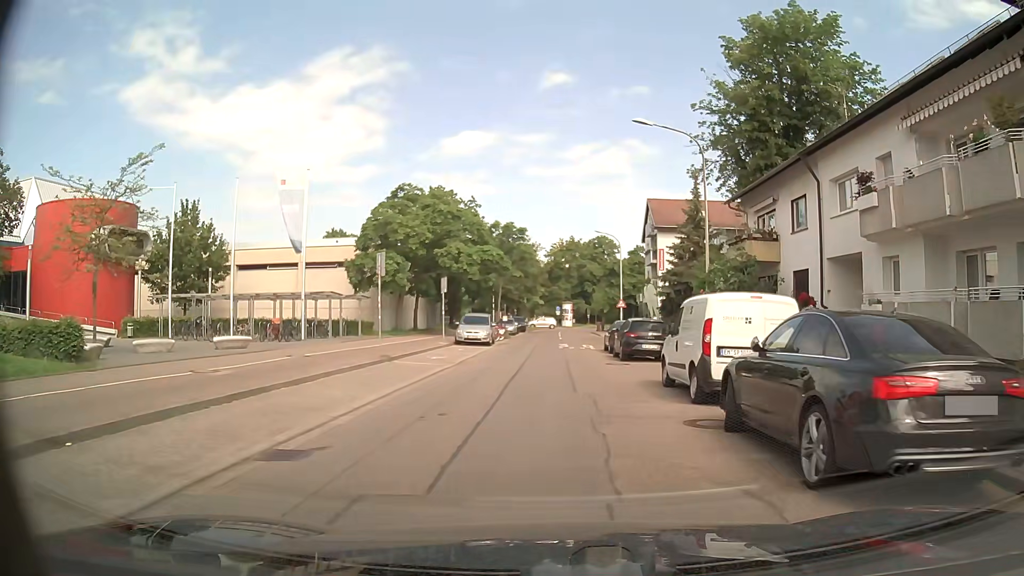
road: residential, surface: asphalt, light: Day
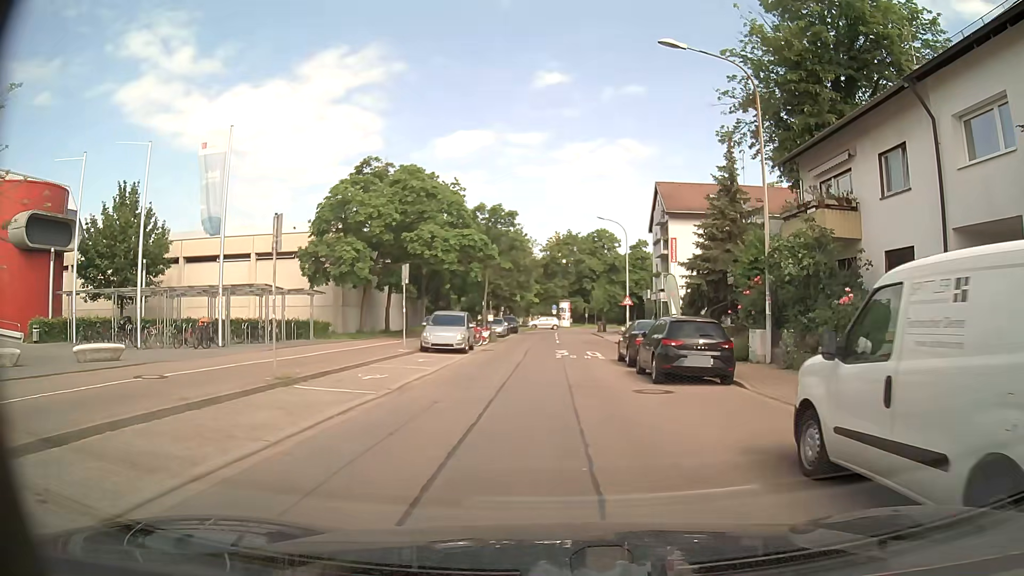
(0.0, +8.1) m; +1°
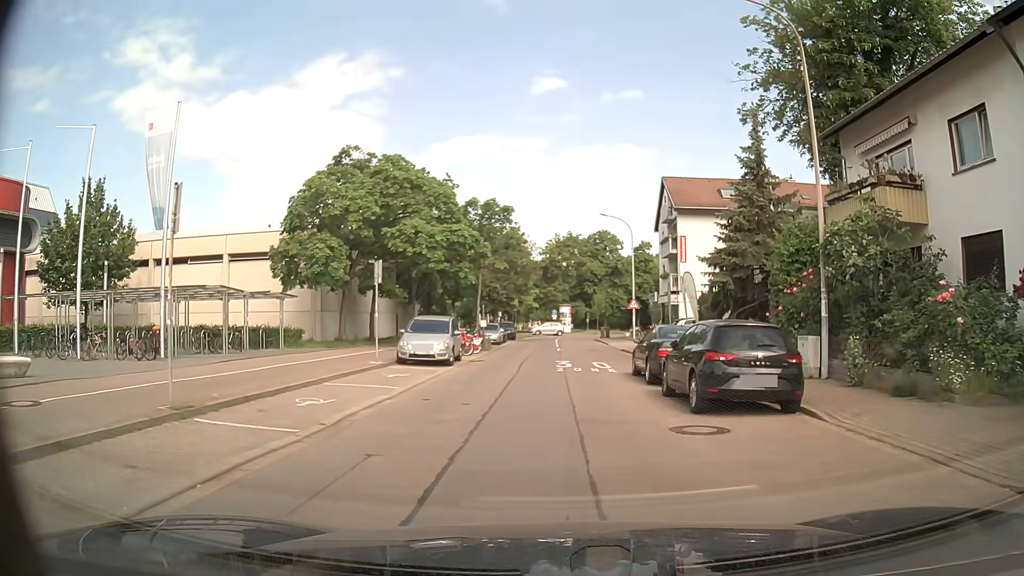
(0.0, +4.1) m; -1°
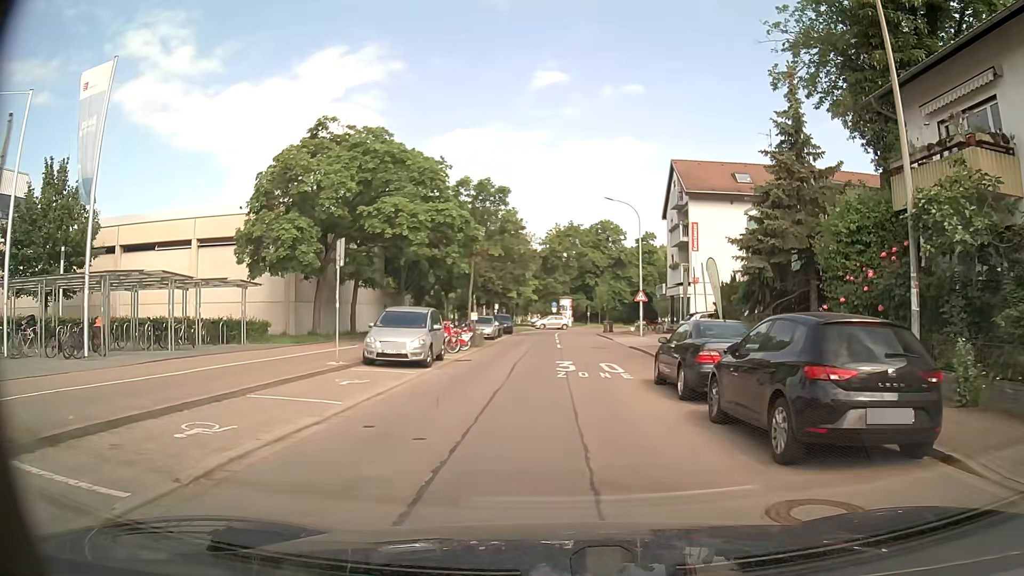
(0.0, +4.1) m; +1°
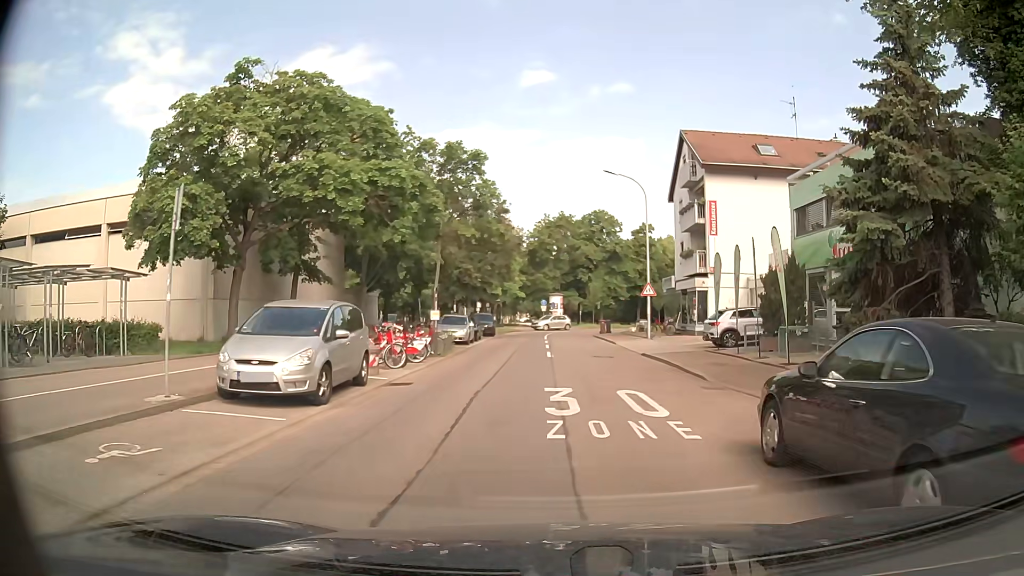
(0.0, +8.0) m; +1°
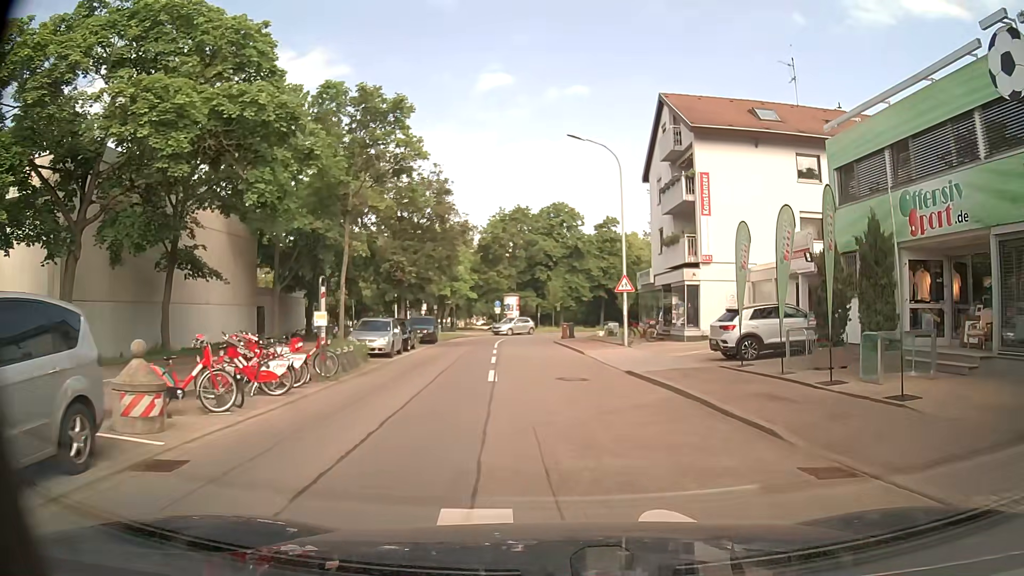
(+0.1, +7.8) m; +3°
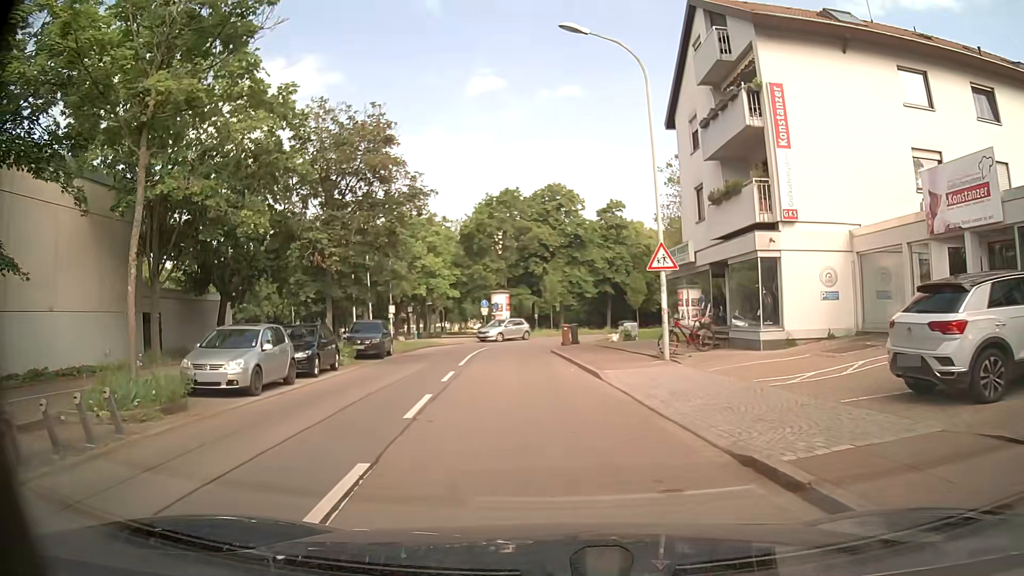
(+0.2, +11.5) m; -1°
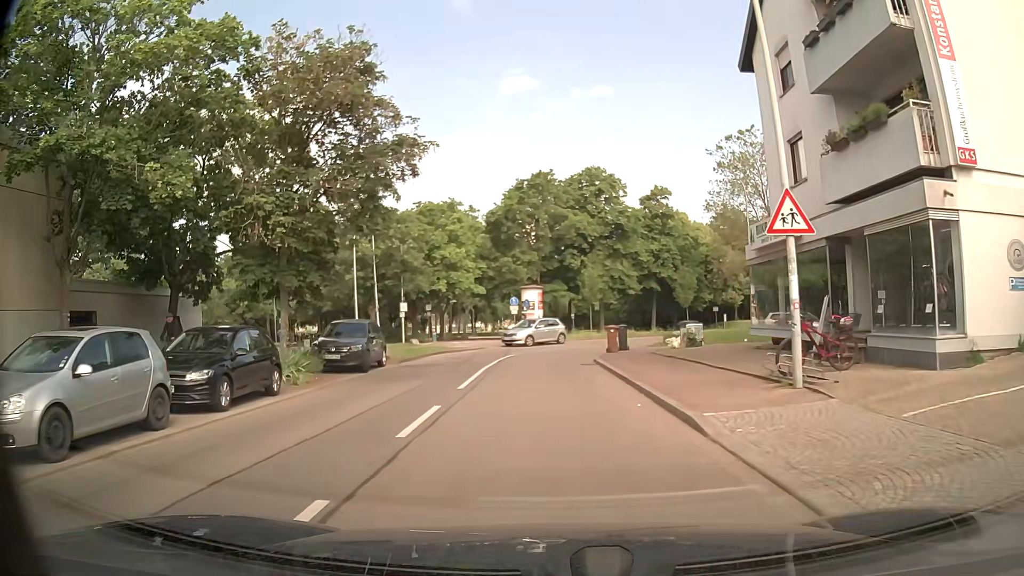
(-0.1, +7.4) m; -1°
(0, +10) (-1, +20) (0, +30) (+6, +38) (+16, +41) (+25, +38) (+33, +32) (+42, +28) (+52, +25) (+62, +22) m
